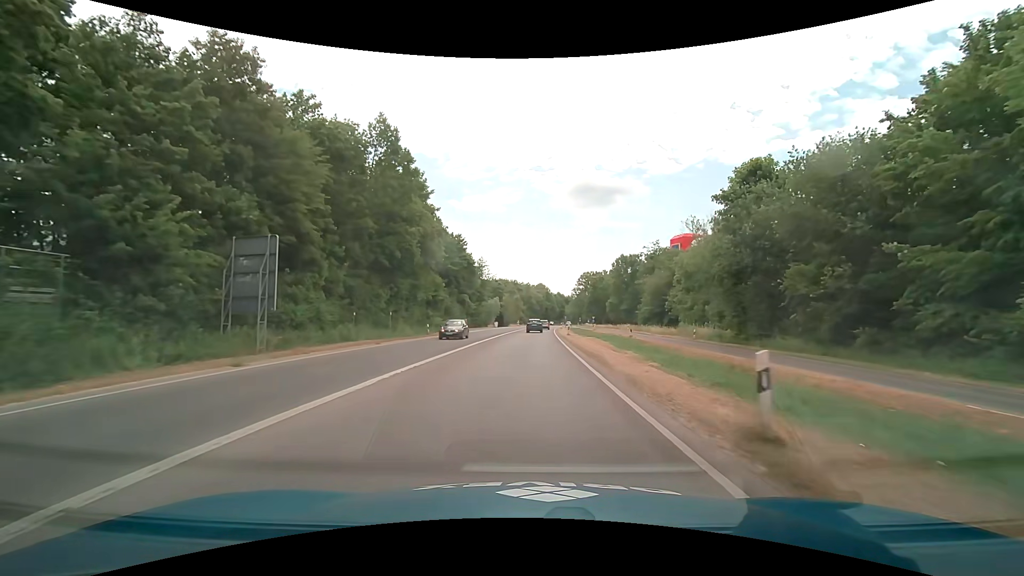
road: trunk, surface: asphalt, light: Day
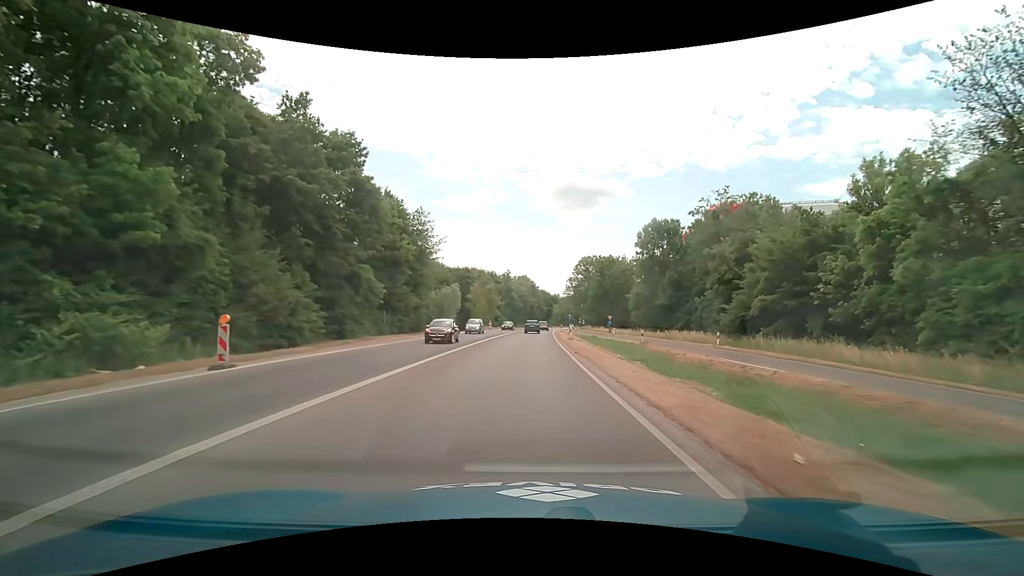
(+0.8, +44.9) m; +2°
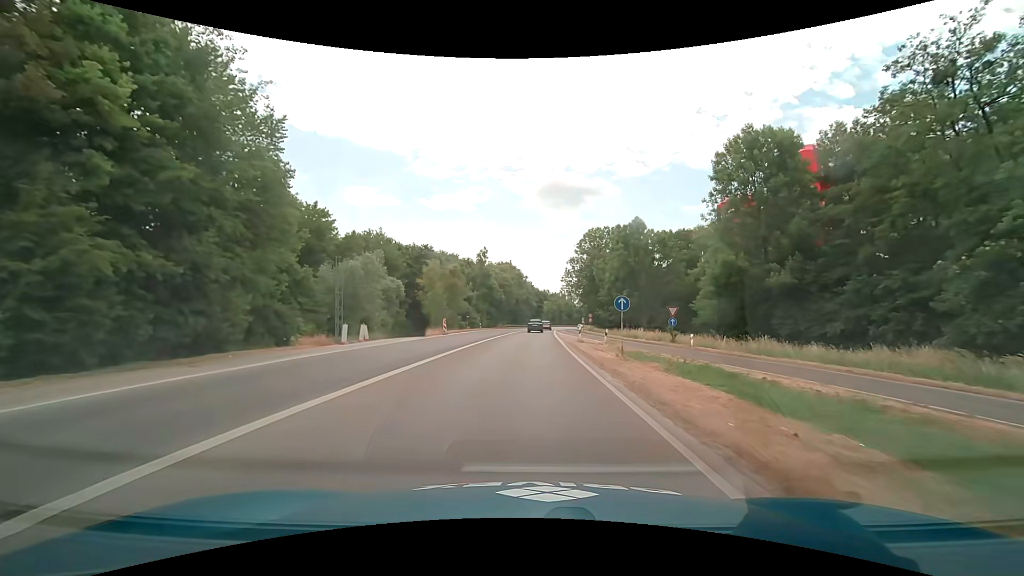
(+0.5, +36.3) m; +2°
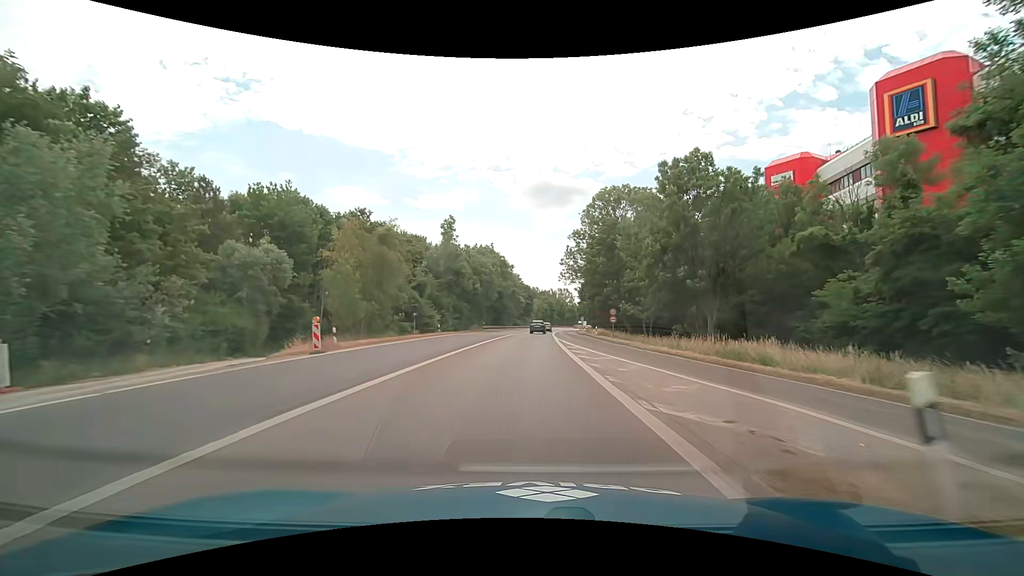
(+0.3, +27.2) m; +1°
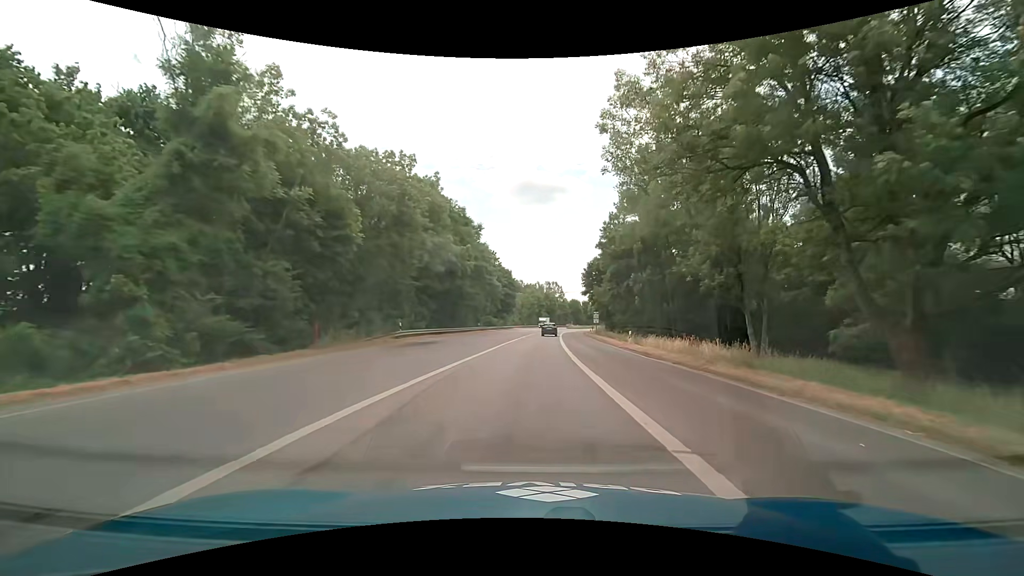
(+0.8, +45.4) m; +2°
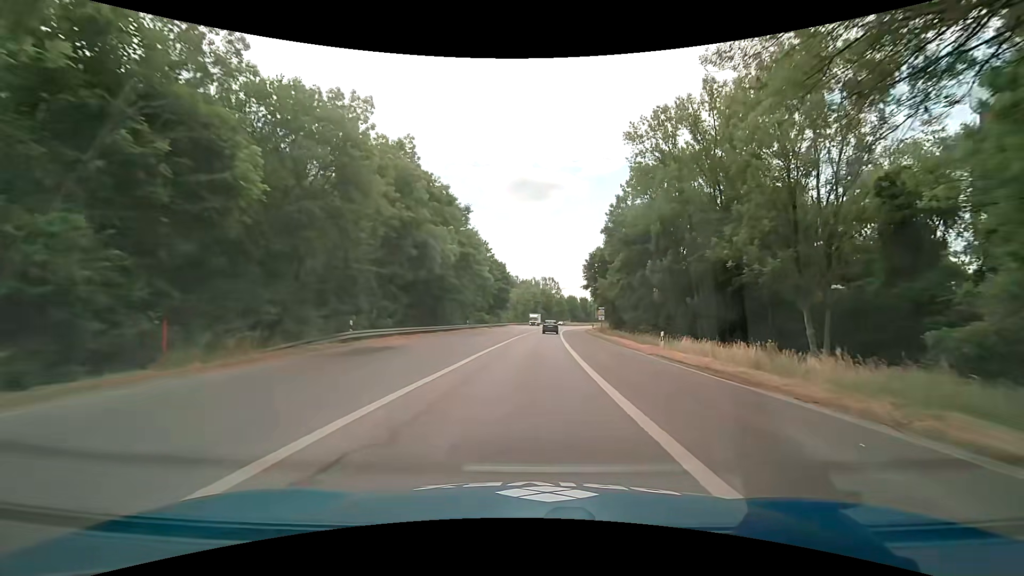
(+0.1, +9.0) m; +1°
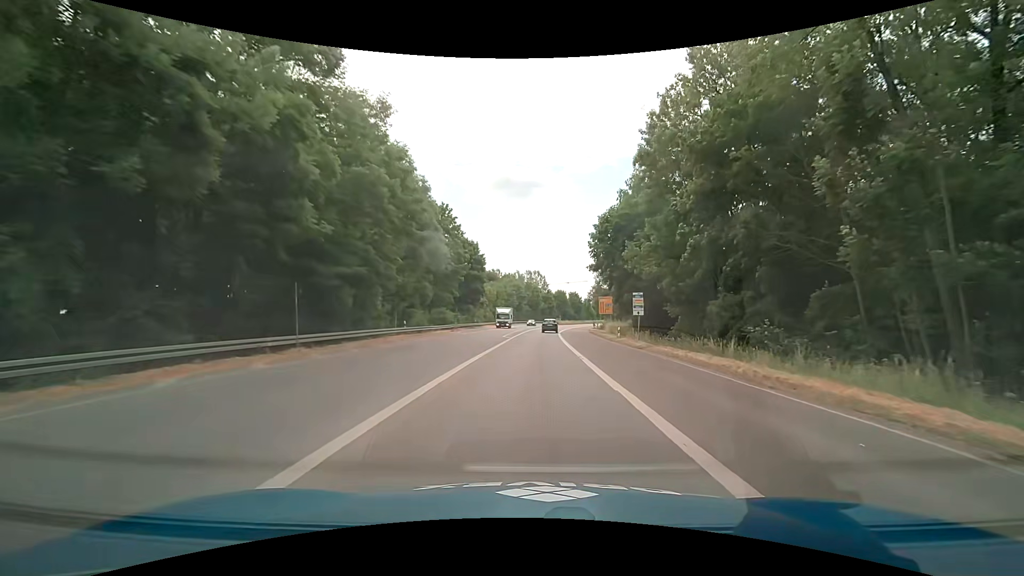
(+0.2, +27.1) m; +1°
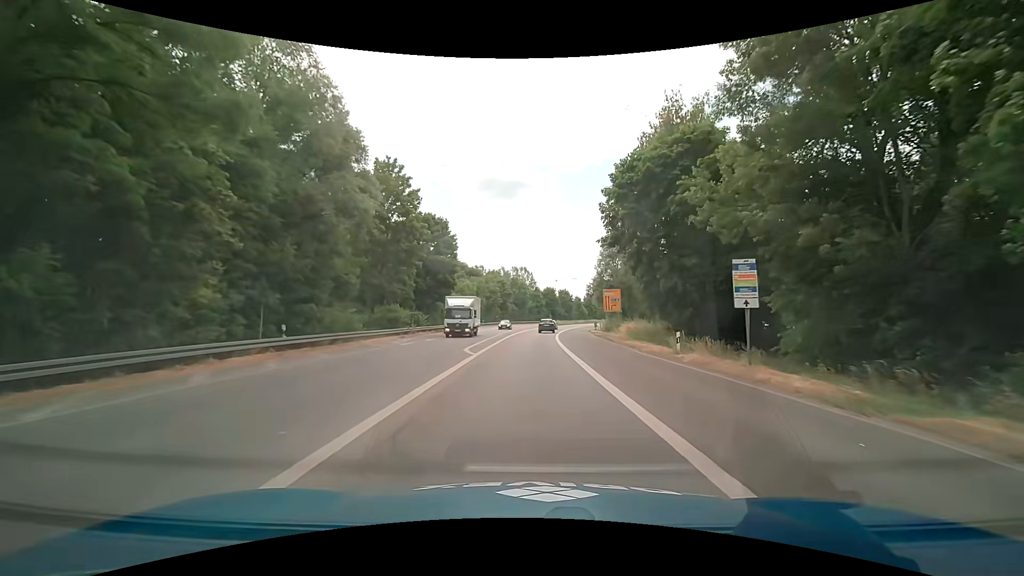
(+0.2, +18.0) m; +1°
(0, +10) (0, +20) (0, +30) (+1, +40) (+1, +50) (+2, +60) (+3, +70) (+4, +80) (+6, +90) (+7, +100) m
